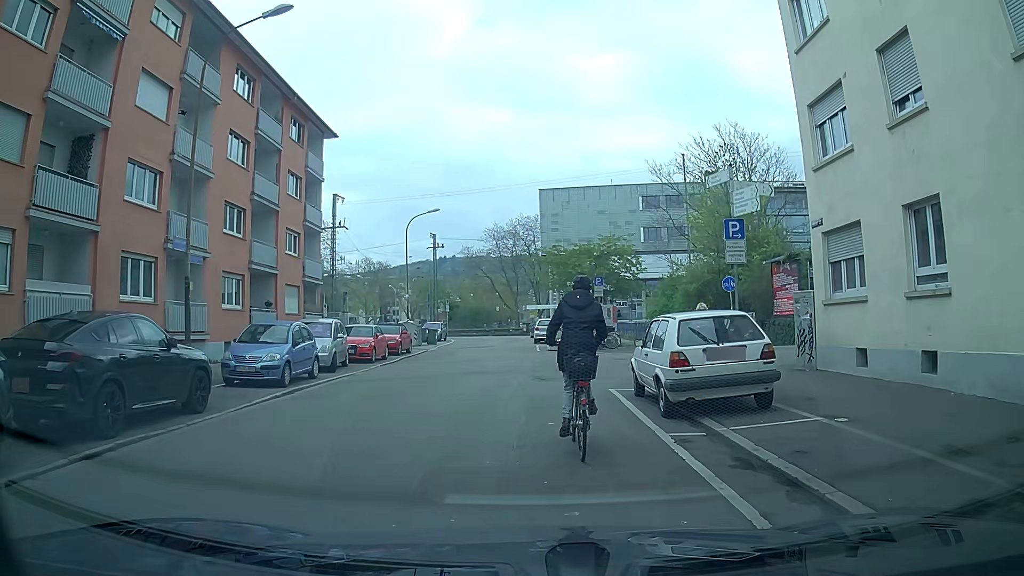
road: residential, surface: asphalt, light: Day
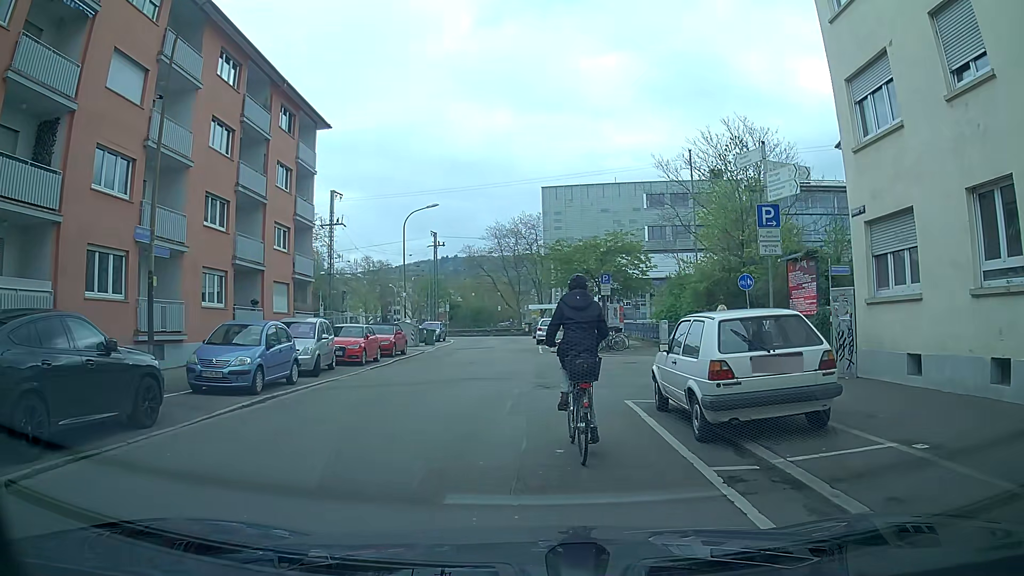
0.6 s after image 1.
(0.0, +1.8) m; +1°
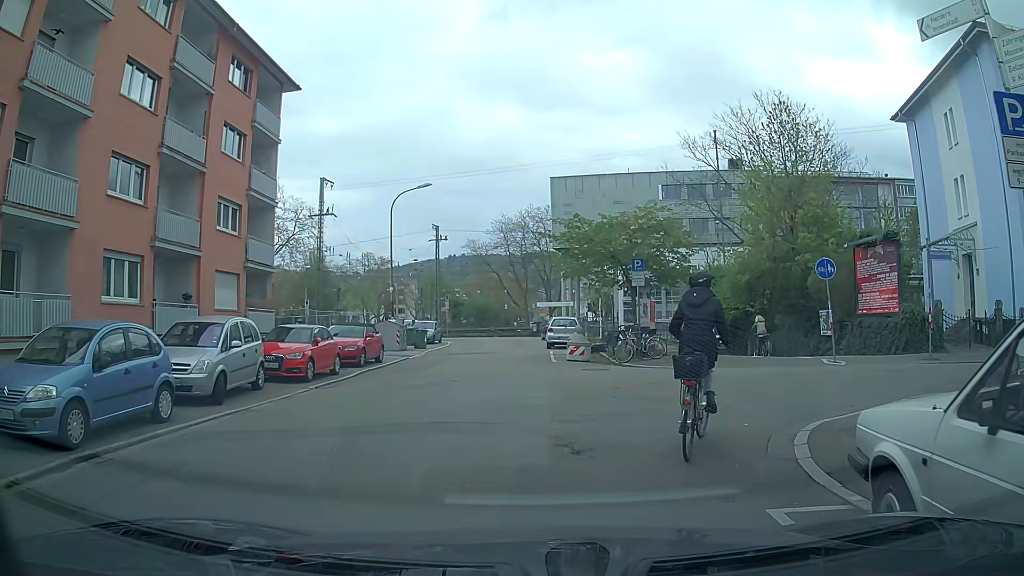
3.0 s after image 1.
(0.0, +6.6) m; -1°
